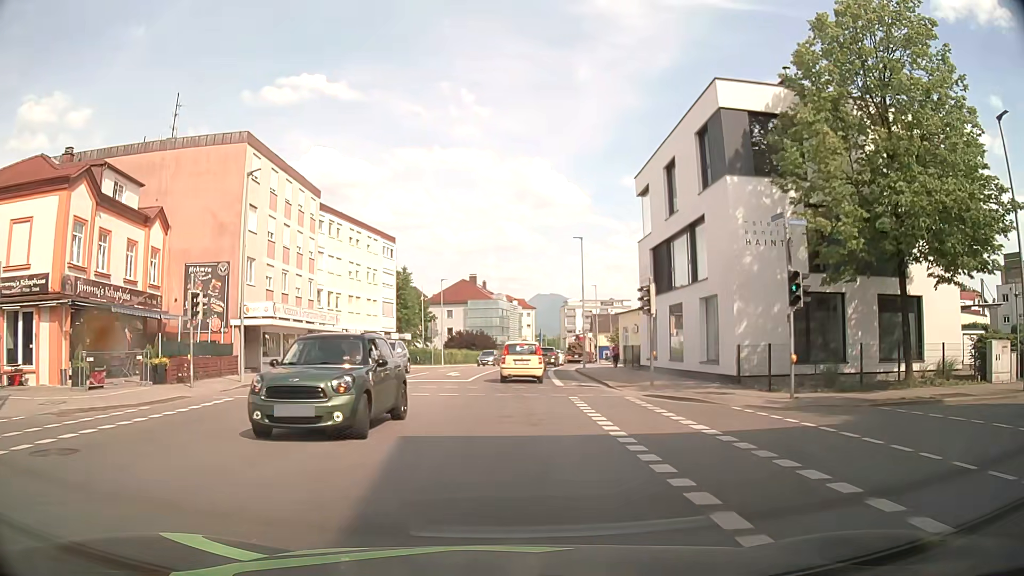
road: secondary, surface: asphalt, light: Day
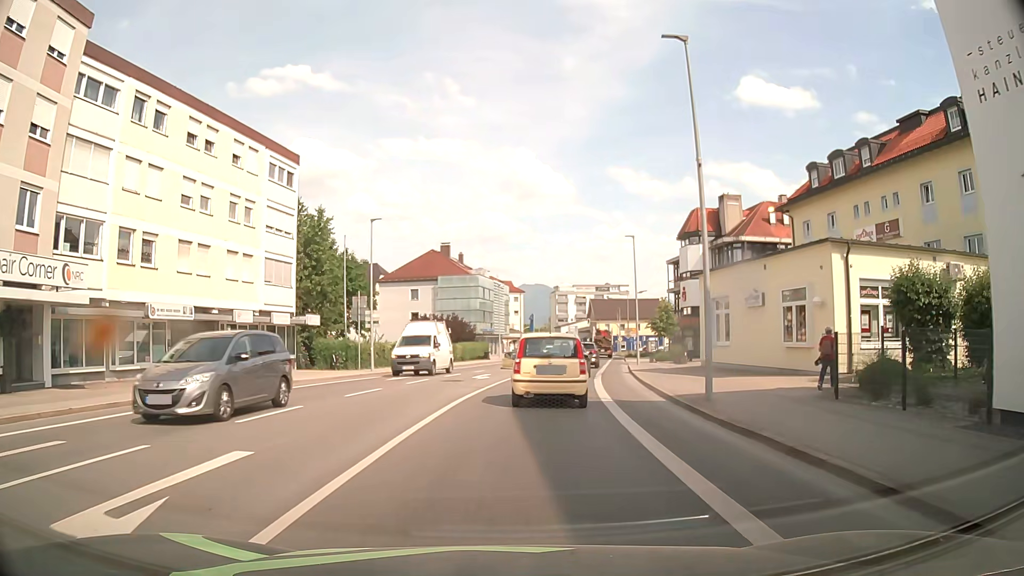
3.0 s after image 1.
(-0.1, +27.9) m; 0°
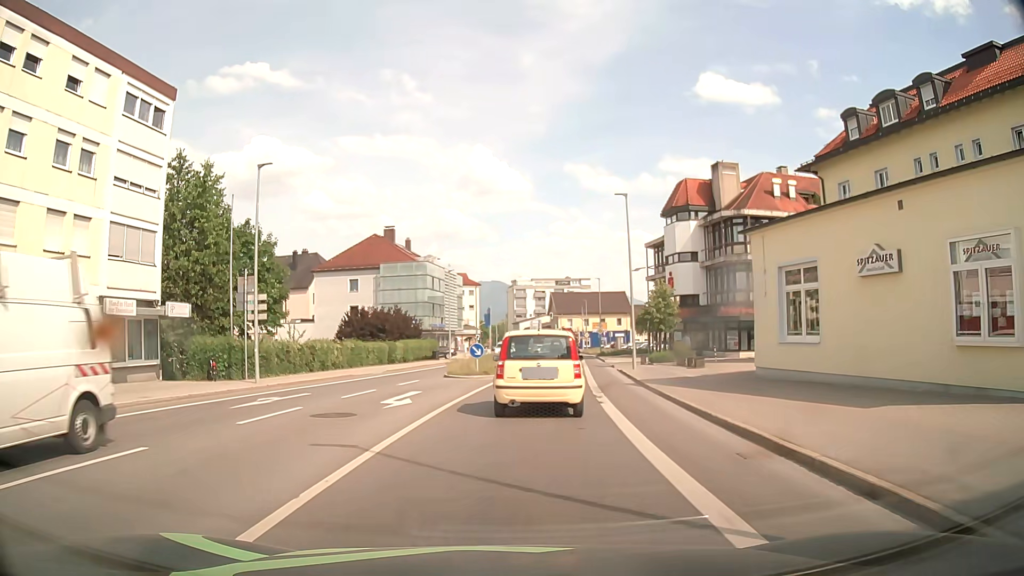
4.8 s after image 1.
(+0.5, +11.4) m; +5°
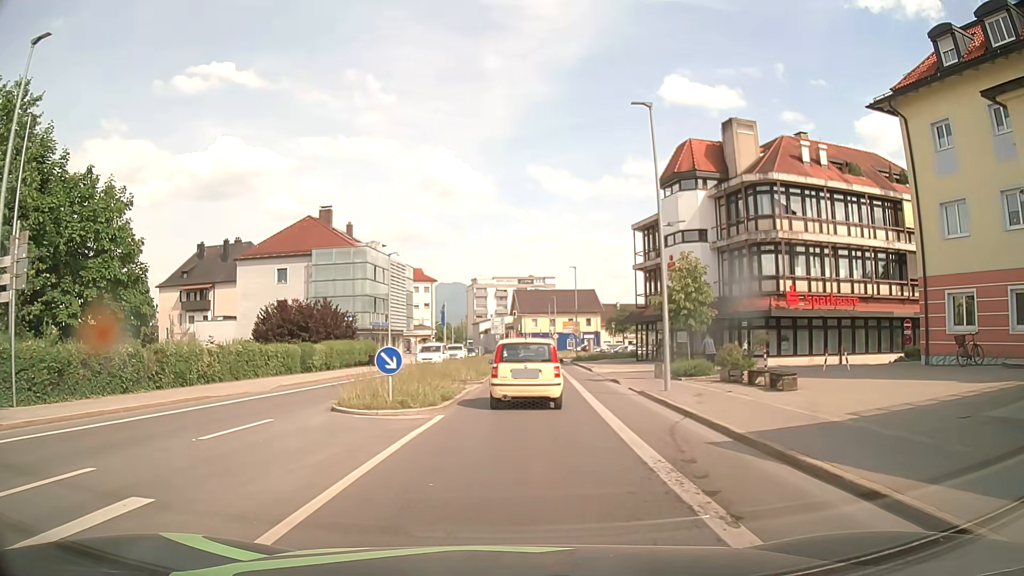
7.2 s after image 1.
(+0.3, +13.0) m; +3°
(0, +10) (+1, +20) (+1, +30) (+1, +40) (+2, +50) (+3, +60) (+3, +70) (+3, +80) (+3, +90) (+3, +100) m
